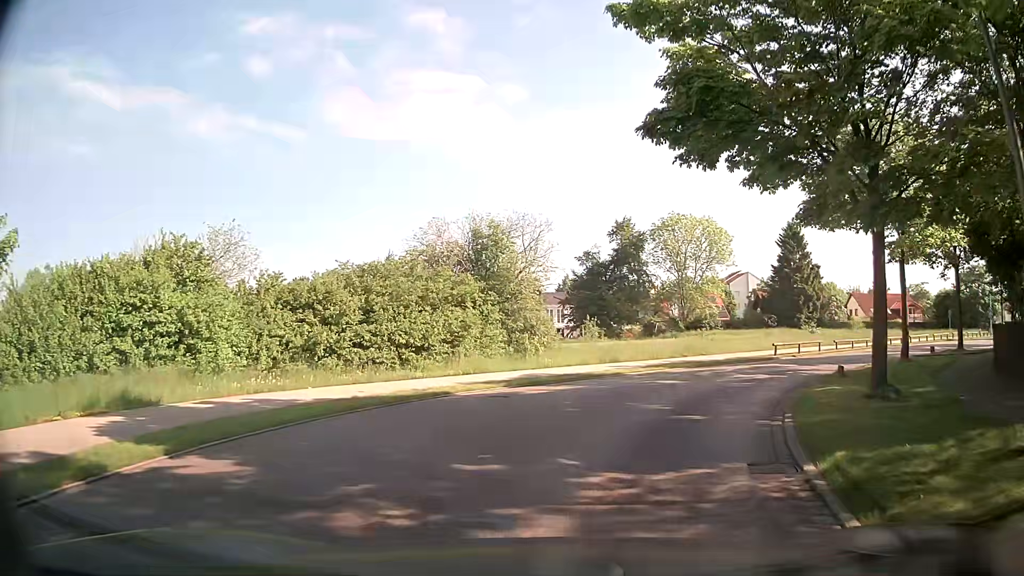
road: residential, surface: asphalt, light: Day
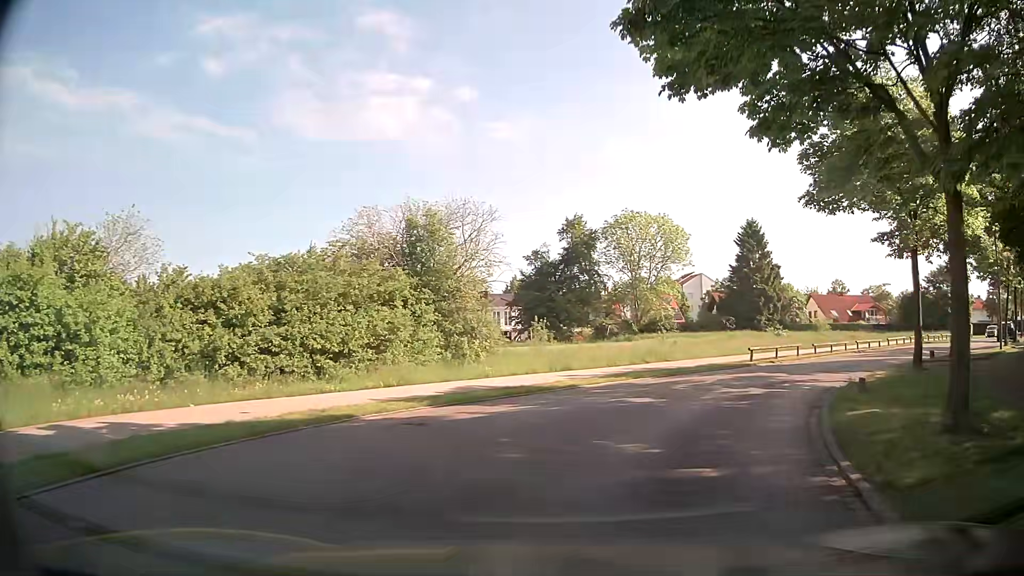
(+0.1, +3.9) m; +2°
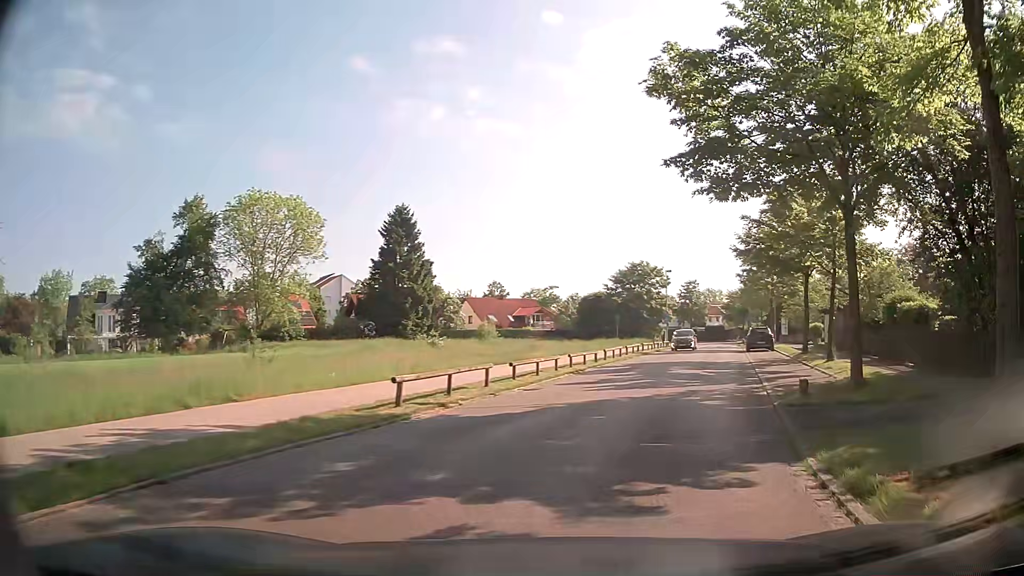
(+3.6, +13.8) m; +31°
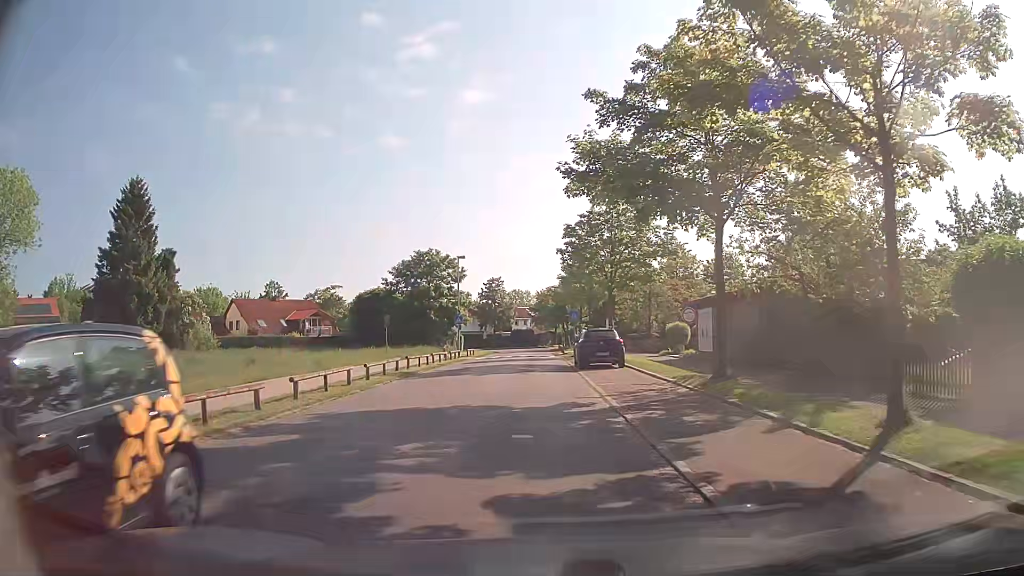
(+3.8, +16.1) m; +18°
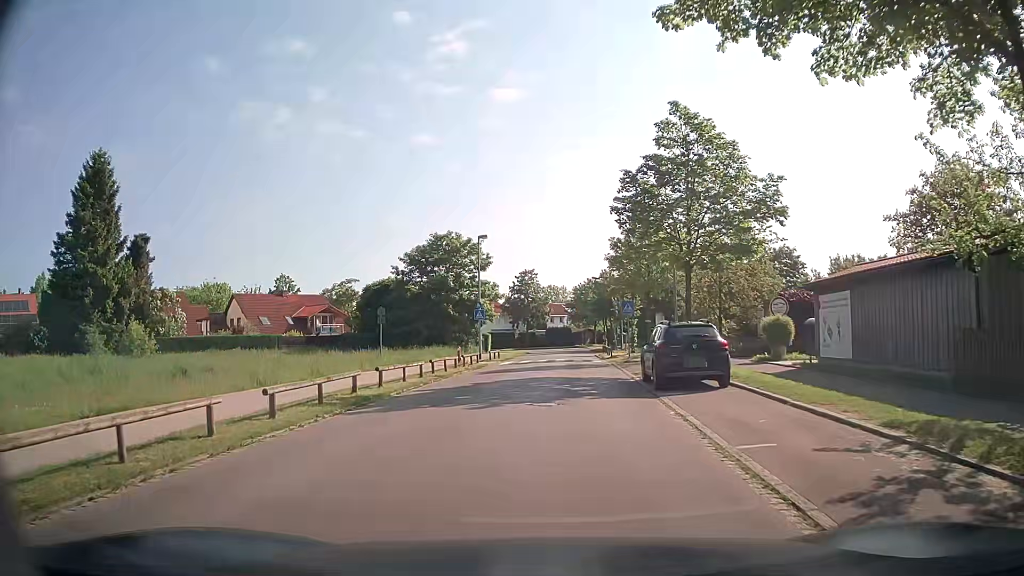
(-0.3, +10.3) m; -4°
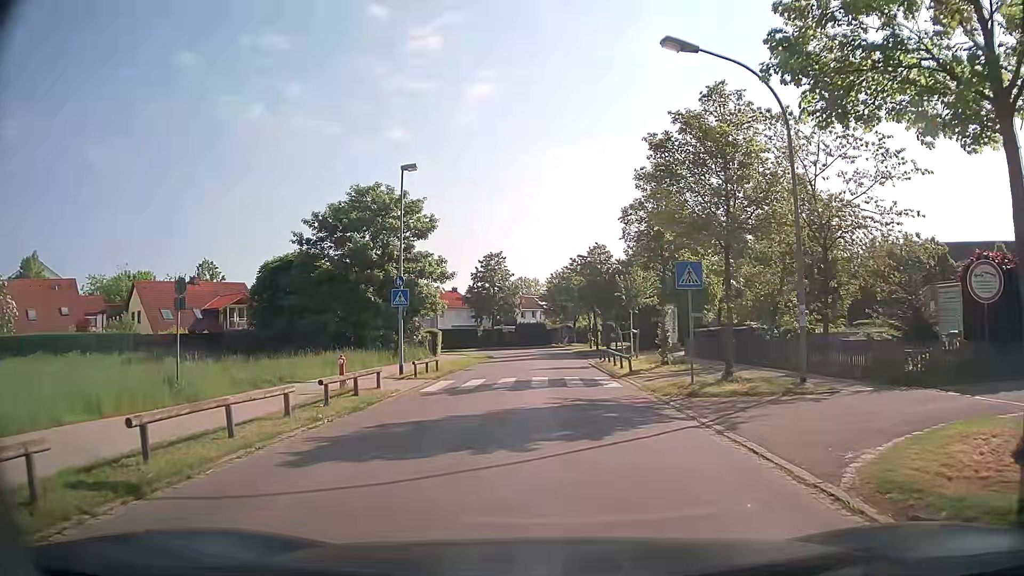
(+0.2, +17.1) m; +3°
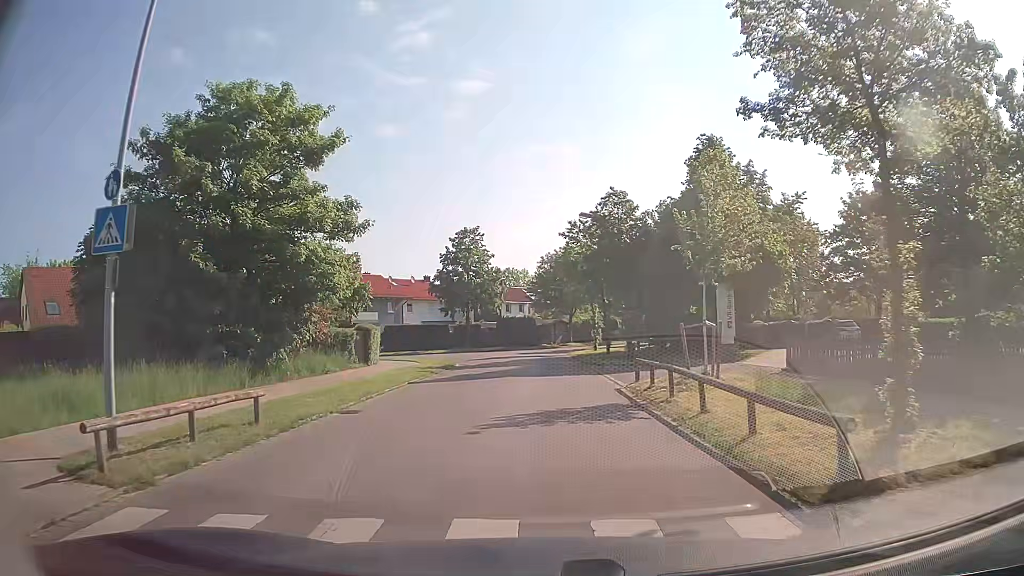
(+0.1, +16.7) m; 0°
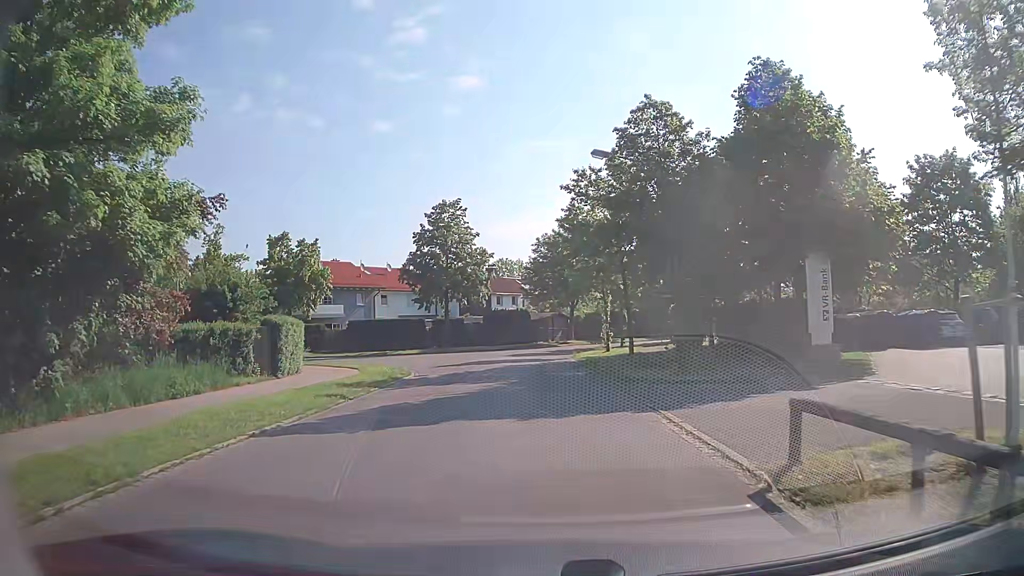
(0.0, +11.1) m; 0°
(0, +10) (0, +20) (0, +30) (0, +40) (+3, +50) (+8, +58) (+14, +66) (+20, +74) (+25, +82) (+31, +91) m
